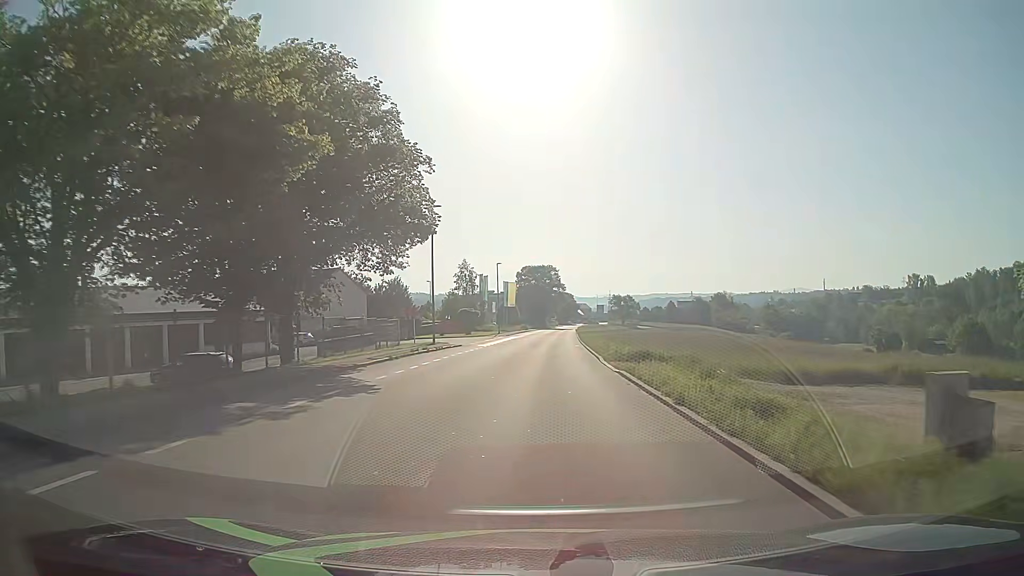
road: tertiary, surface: asphalt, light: Day
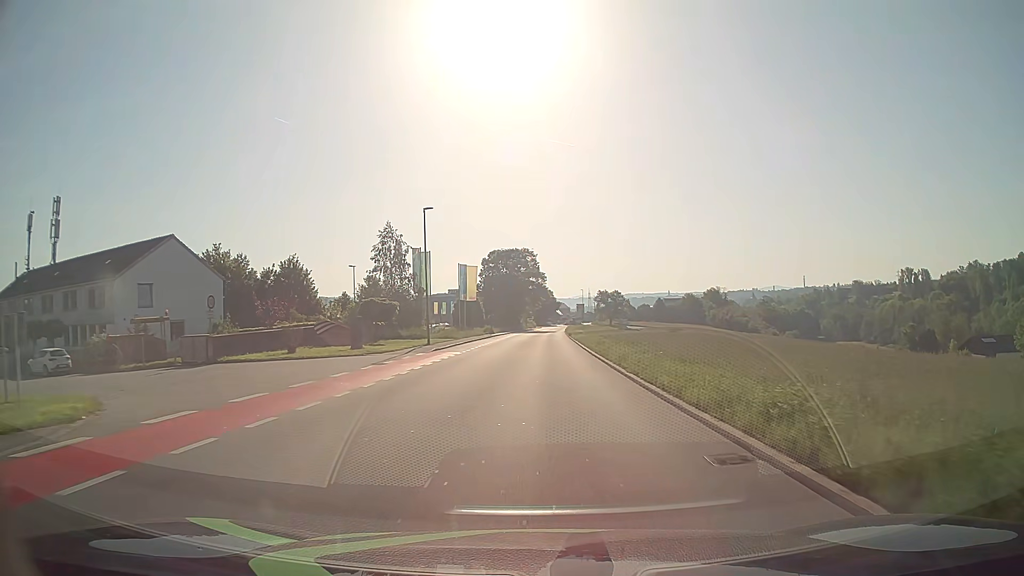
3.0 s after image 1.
(+0.8, +37.8) m; +2°
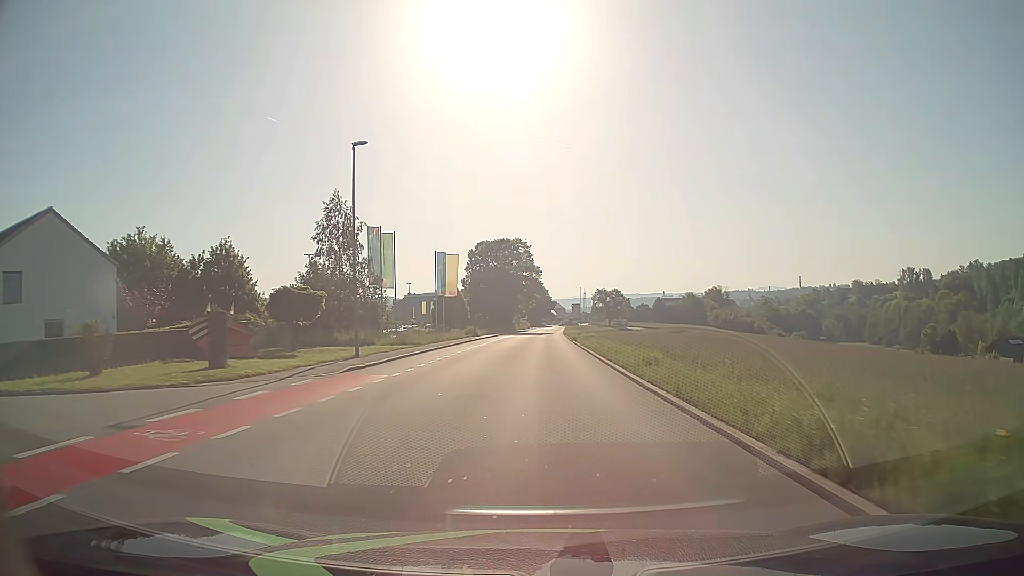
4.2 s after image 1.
(+0.1, +15.0) m; 0°
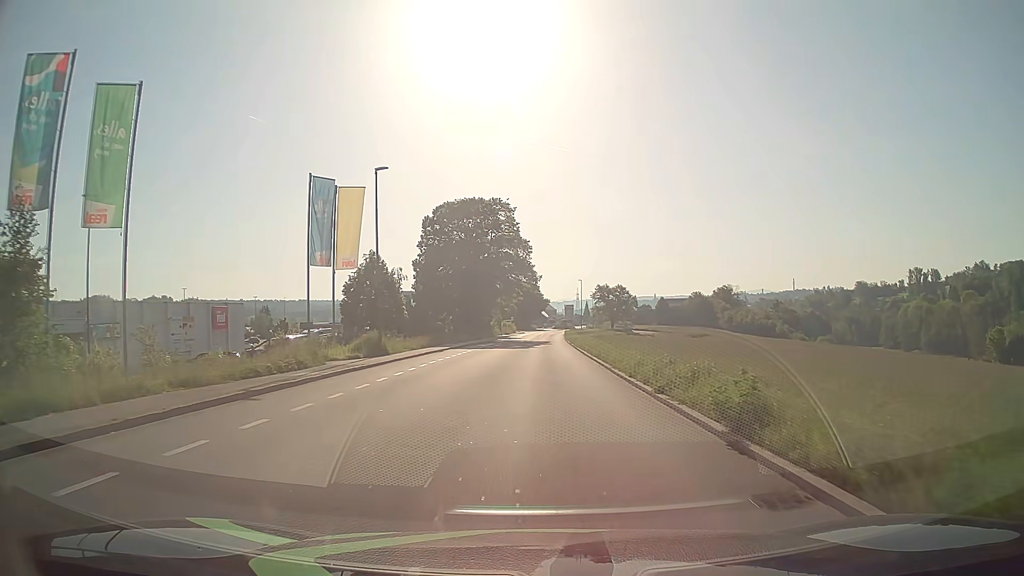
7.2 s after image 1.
(+0.3, +37.2) m; +1°
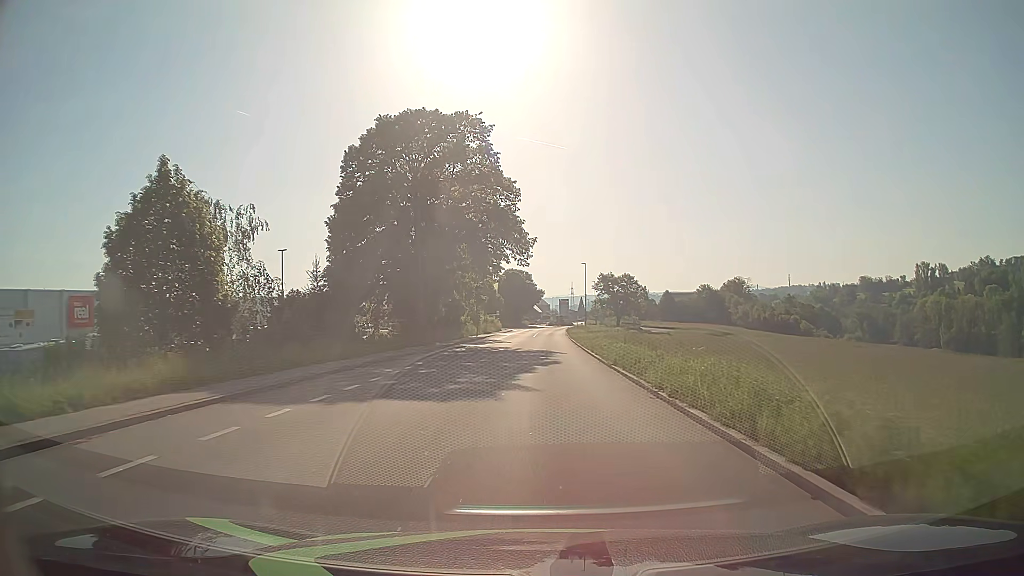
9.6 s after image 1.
(+0.2, +29.3) m; +1°
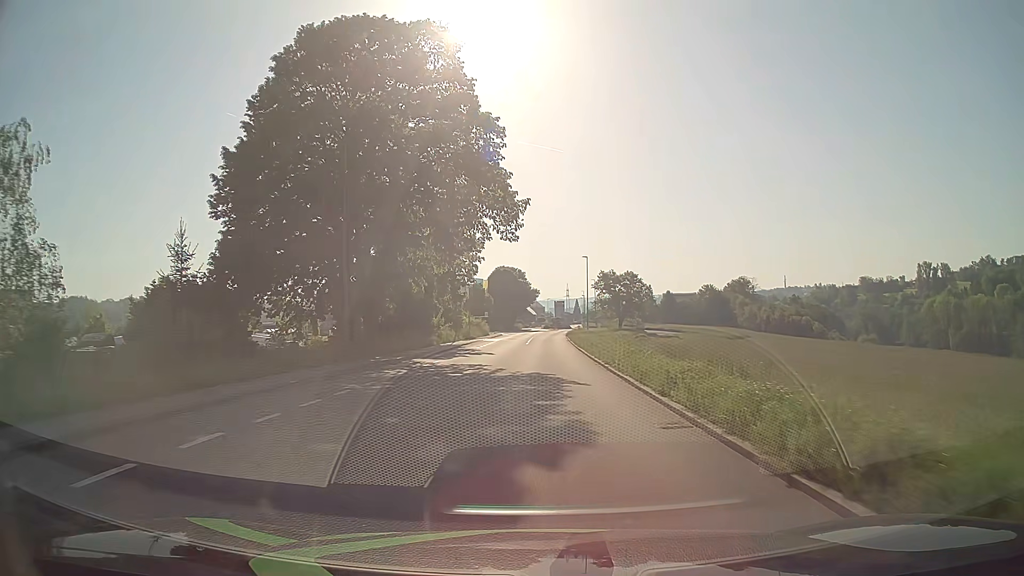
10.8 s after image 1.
(0.0, +14.5) m; 0°
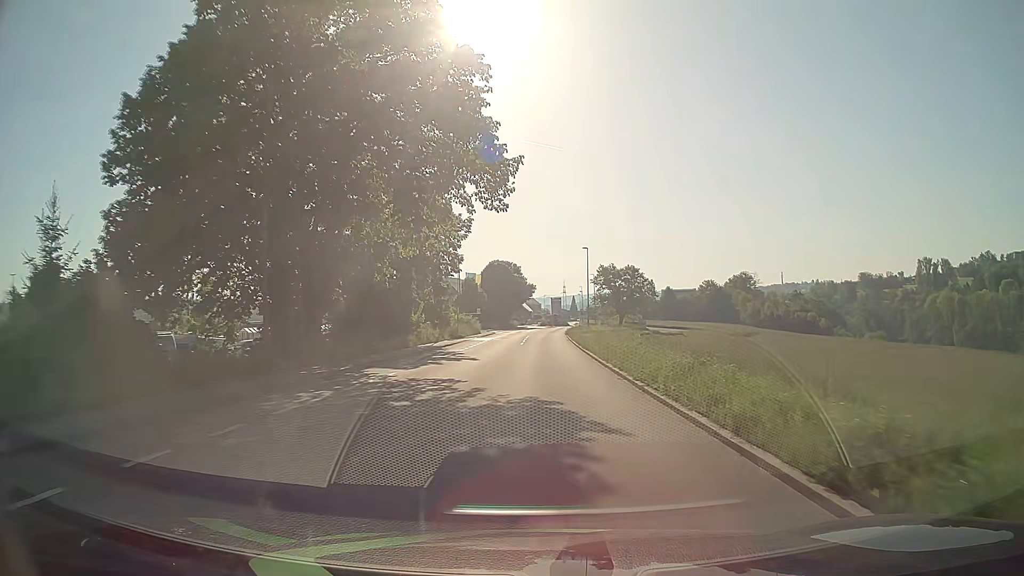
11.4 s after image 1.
(0.0, +7.2) m; 0°
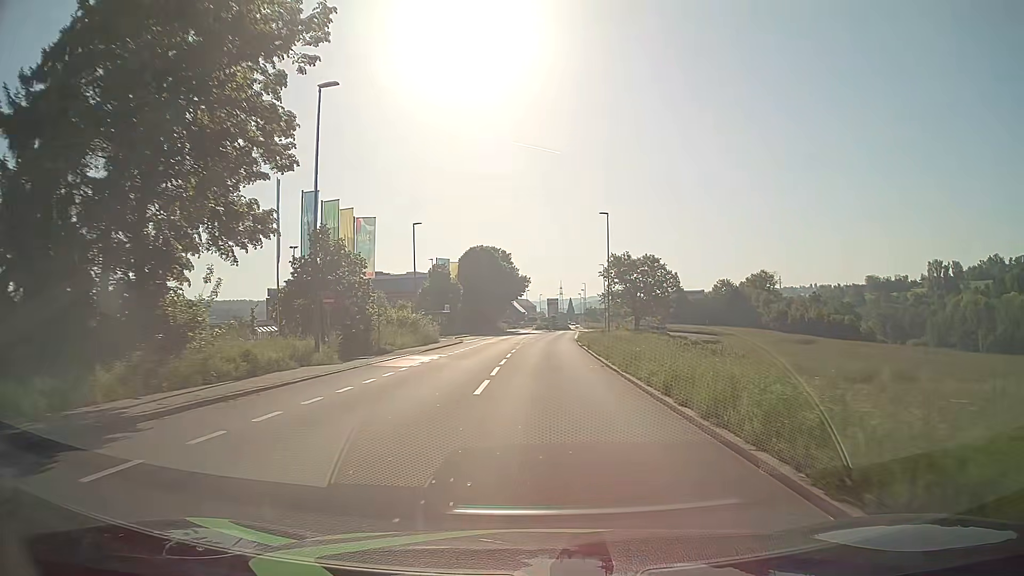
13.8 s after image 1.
(+0.2, +28.7) m; +1°
